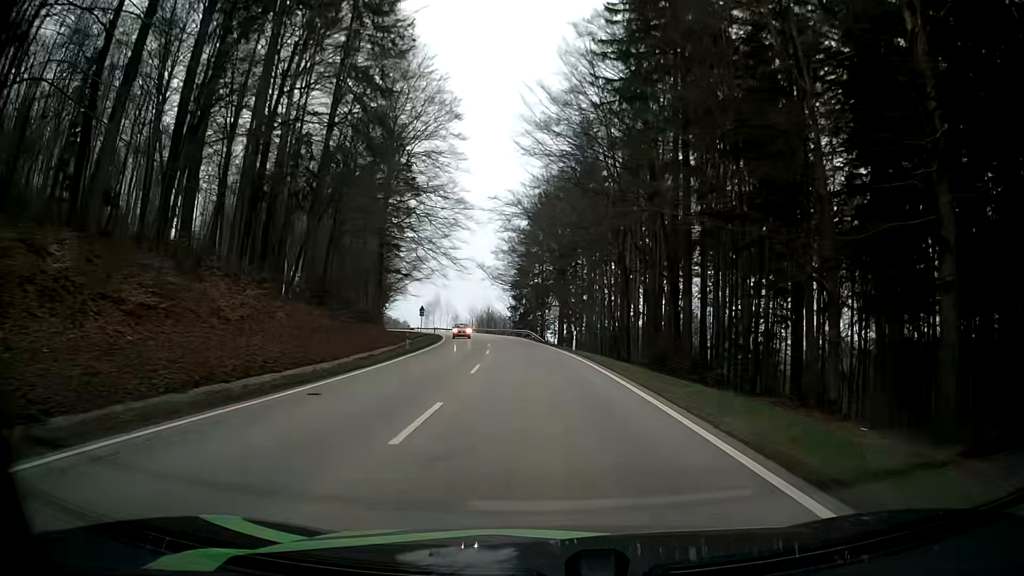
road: secondary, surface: asphalt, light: Day
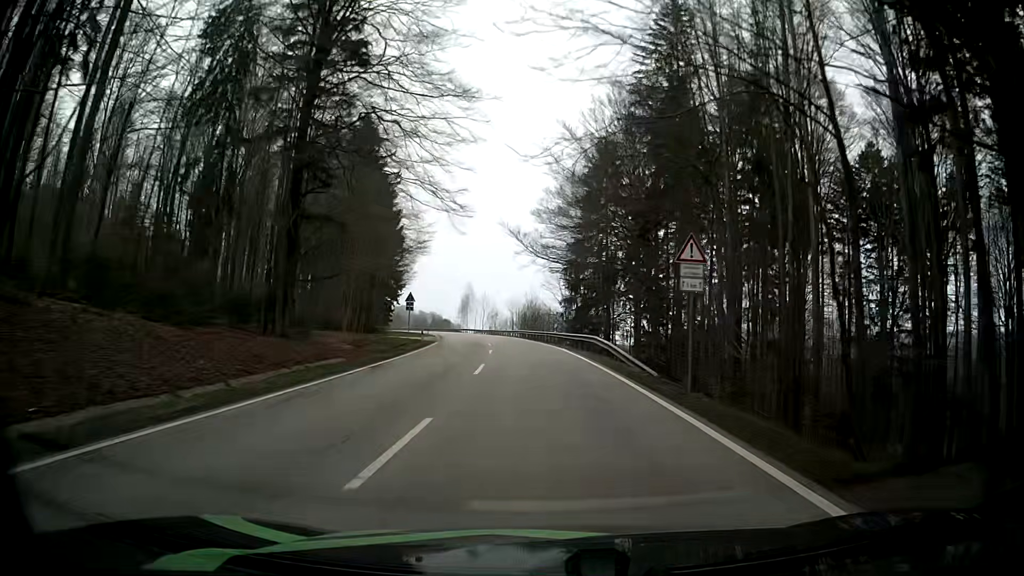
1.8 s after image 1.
(-1.5, +37.1) m; -4°
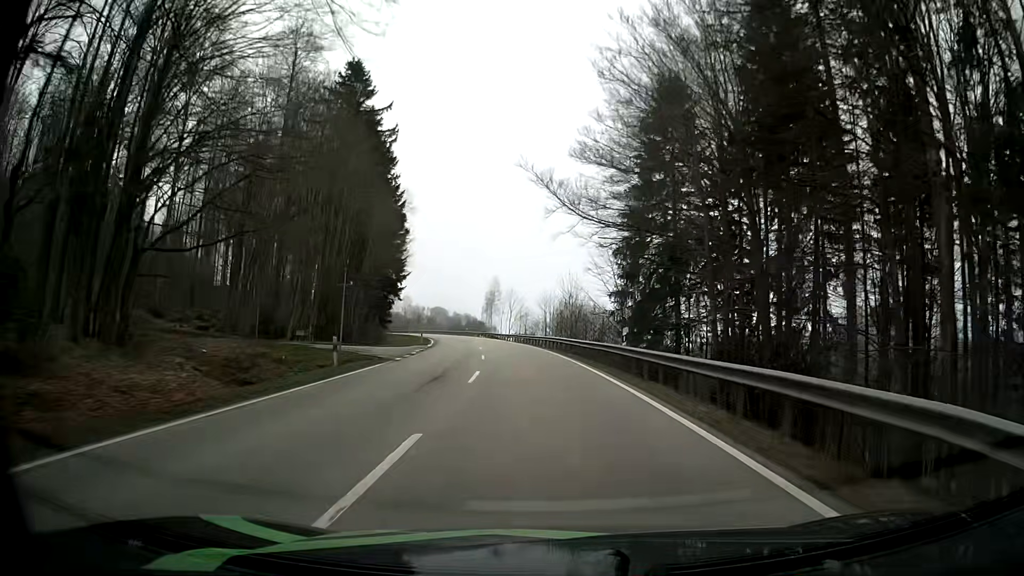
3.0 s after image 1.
(-1.2, +25.1) m; -5°
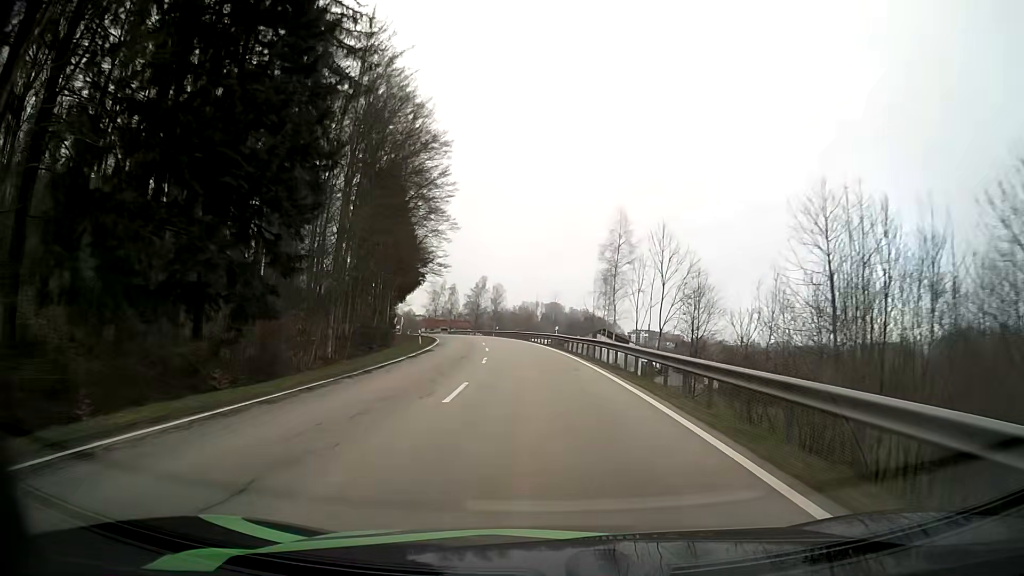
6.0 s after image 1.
(-3.8, +64.1) m; -8°
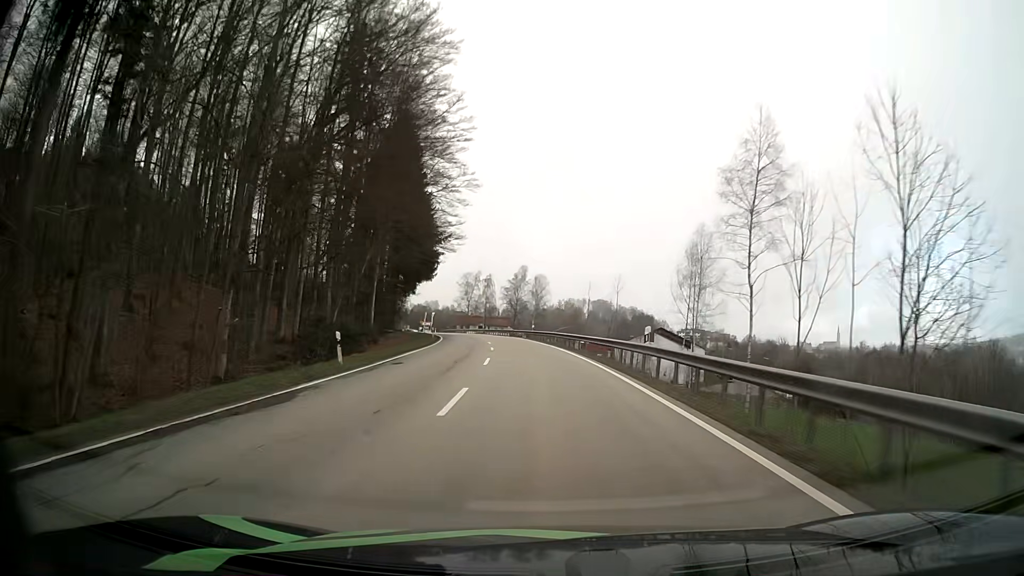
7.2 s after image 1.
(-0.9, +26.1) m; -4°
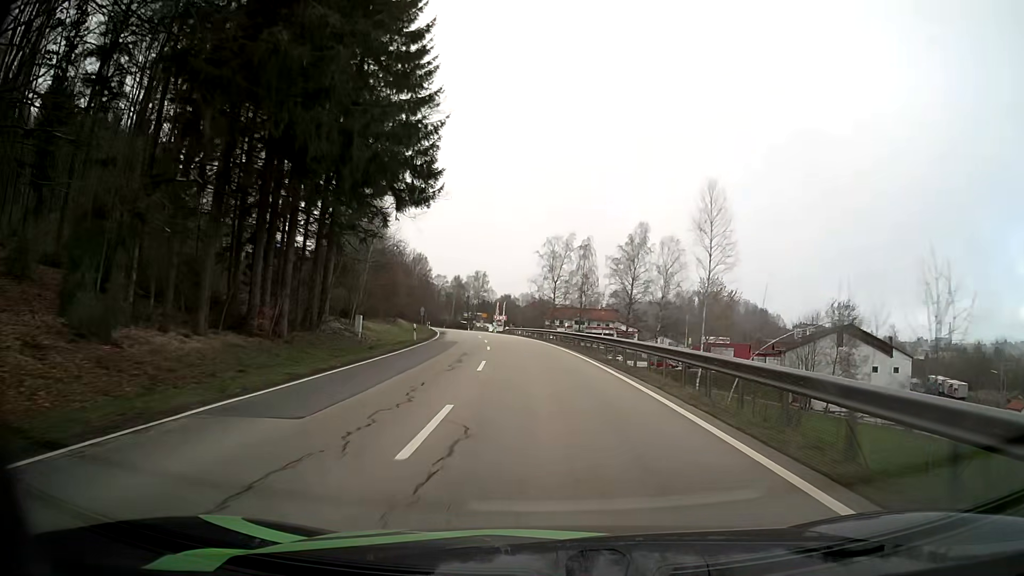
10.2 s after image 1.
(-4.9, +62.9) m; -9°
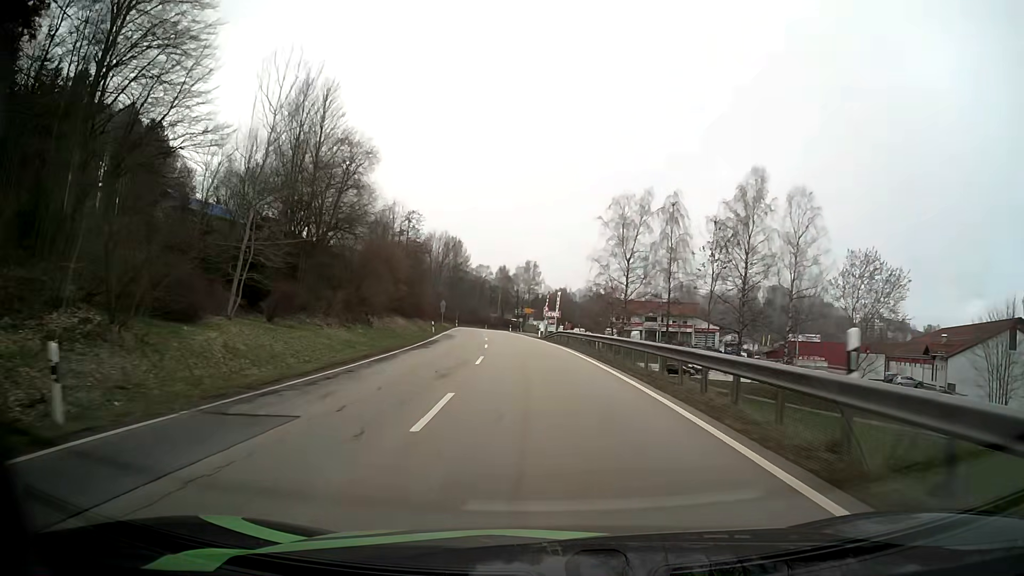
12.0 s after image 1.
(-1.2, +33.7) m; -5°
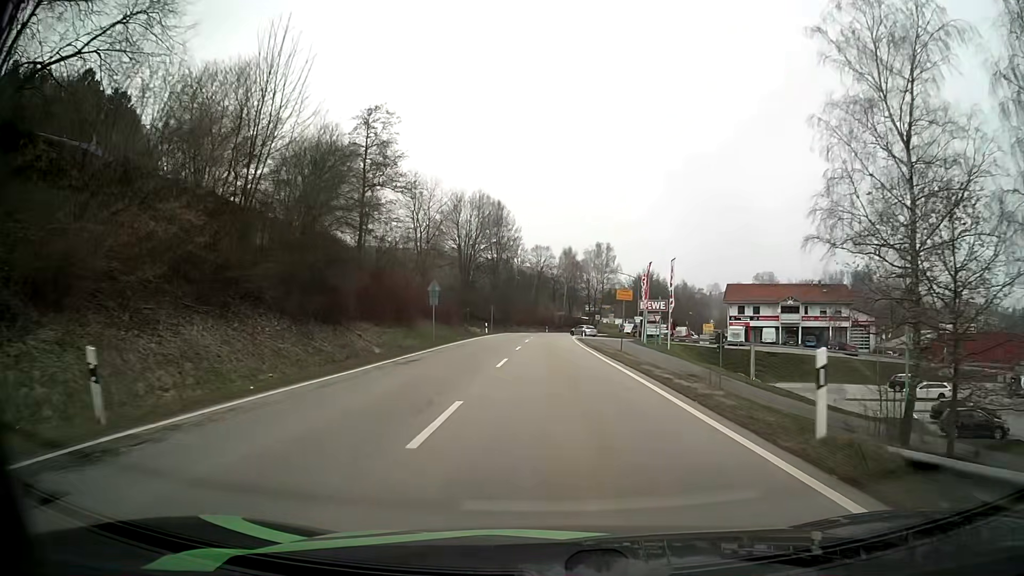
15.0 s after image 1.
(-2.9, +49.0) m; -6°
(0, +10) (0, +20) (0, +30) (0, +40) (0, +50) (0, +60) (+1, +70) (+1, +80) (+2, +90) (+3, +100) m
